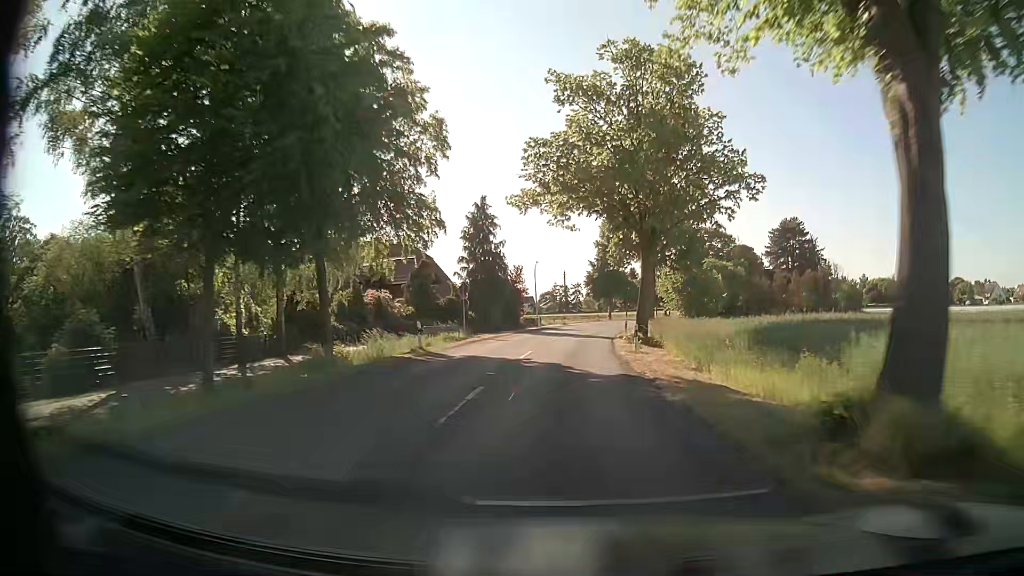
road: secondary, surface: asphalt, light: Day
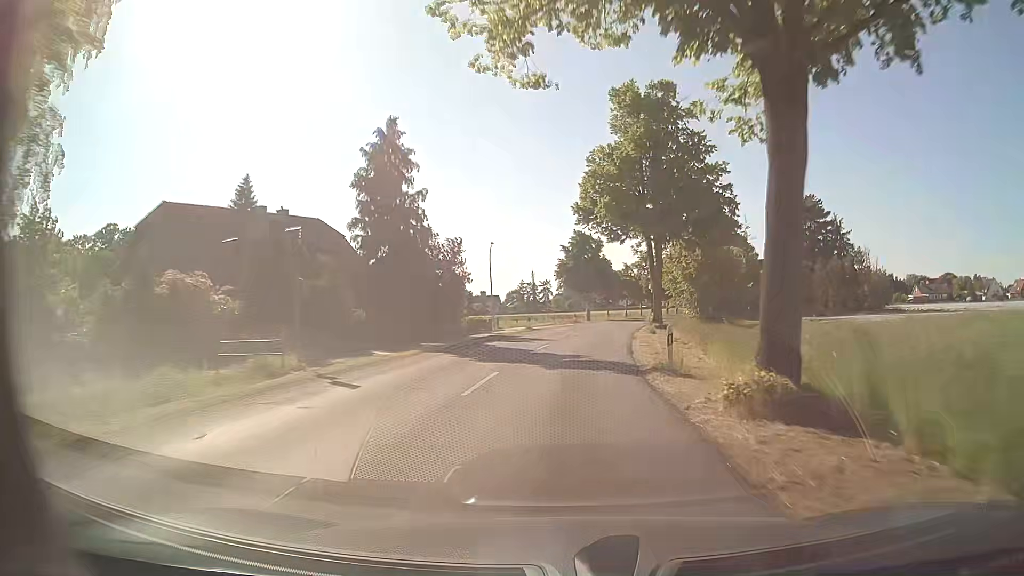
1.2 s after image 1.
(+0.4, +21.8) m; +2°
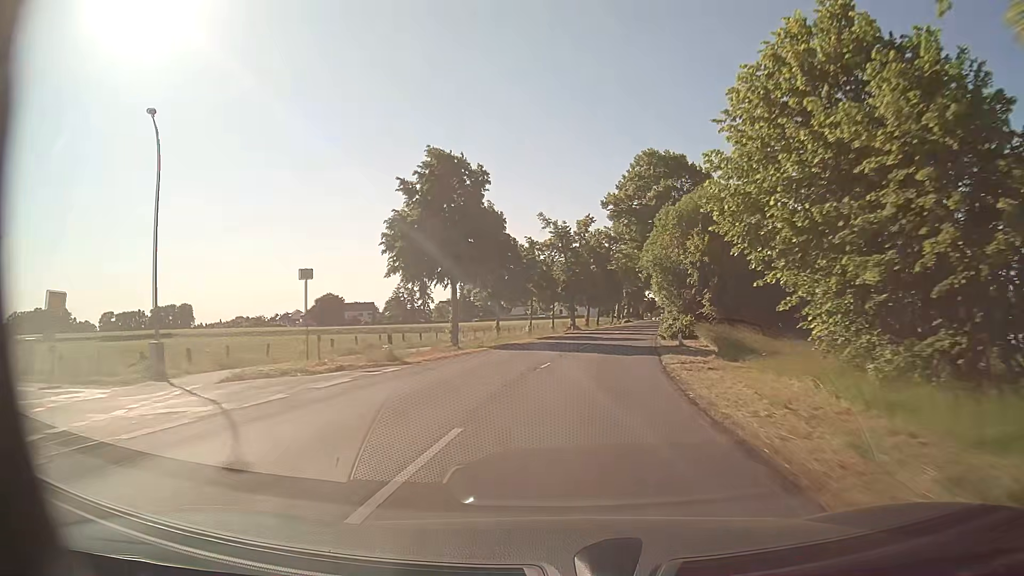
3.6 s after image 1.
(+3.2, +43.5) m; +9°
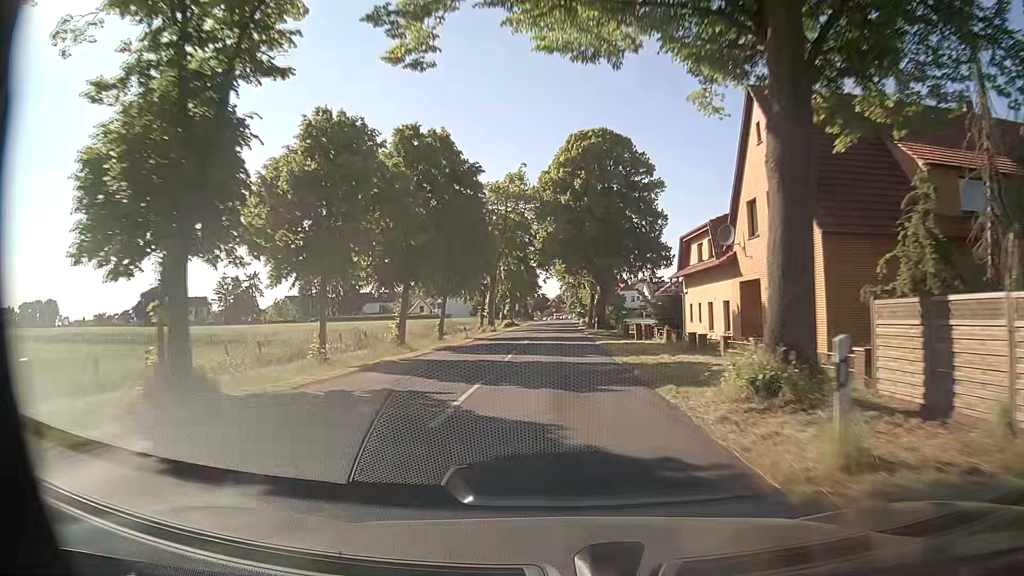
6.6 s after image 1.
(+6.0, +54.1) m; +9°
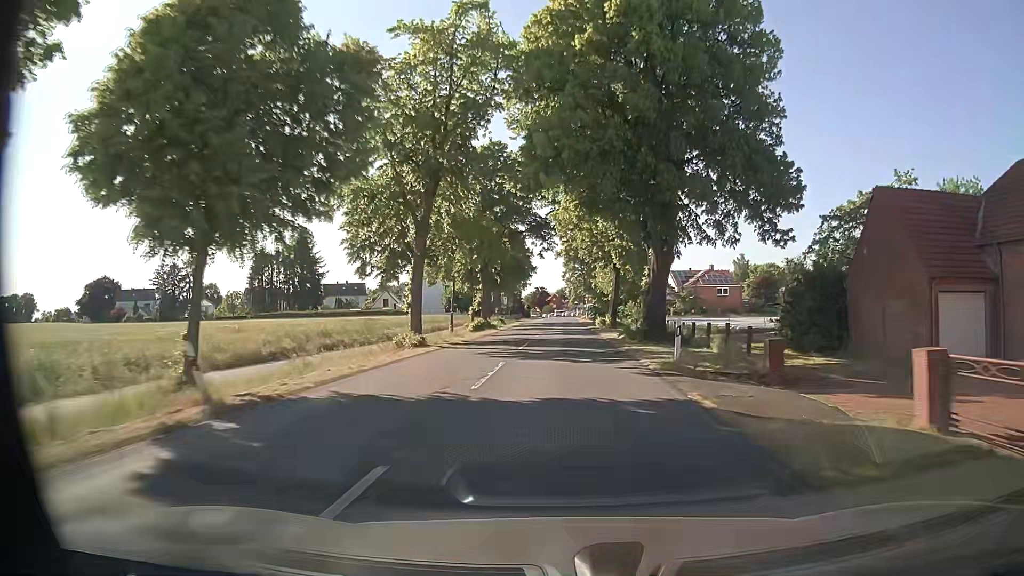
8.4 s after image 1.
(0.0, +32.4) m; 0°
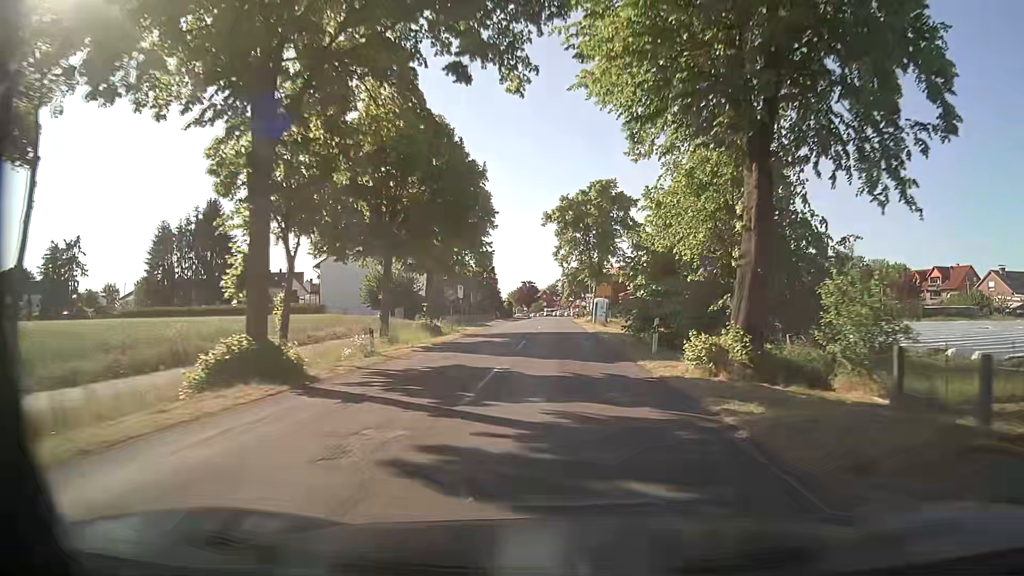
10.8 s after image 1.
(+0.3, +38.6) m; +1°
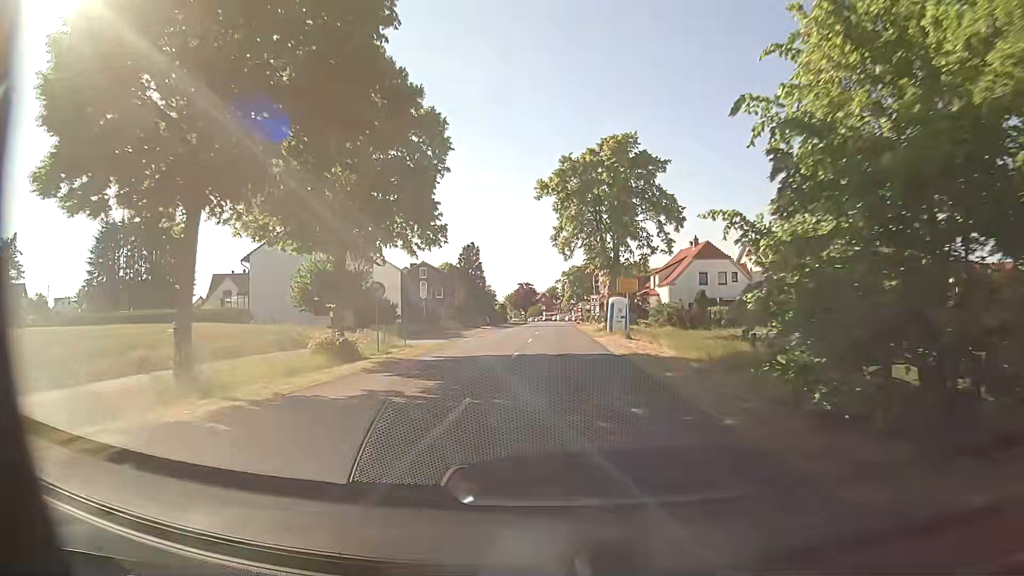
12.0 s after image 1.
(+0.1, +17.0) m; +1°
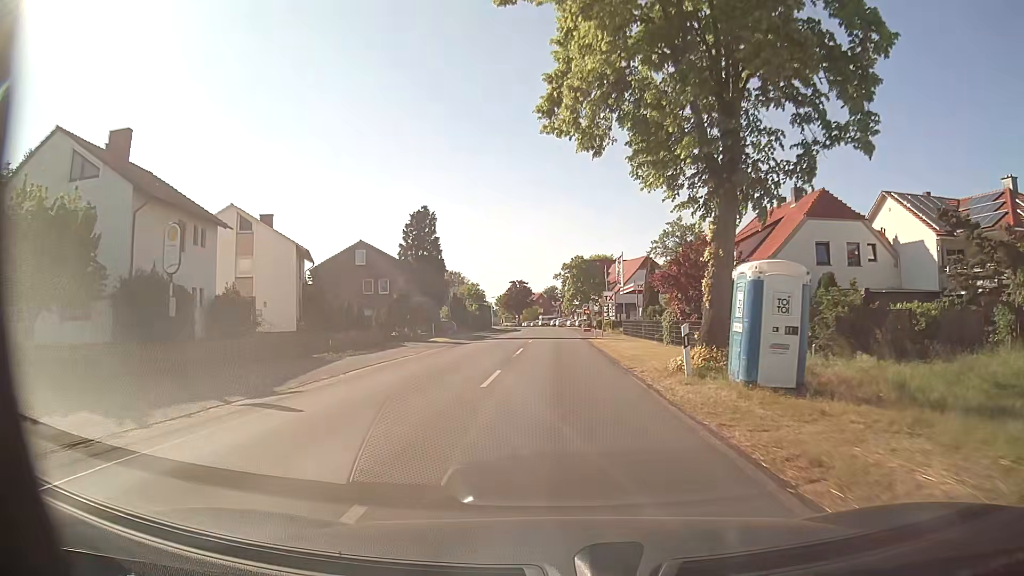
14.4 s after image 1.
(-0.1, +30.3) m; 0°
(0, +10) (0, +20) (0, +30) (0, +40) (0, +50) (0, +60) (0, +70) (0, +80) (-1, +90) (-1, +100) m
